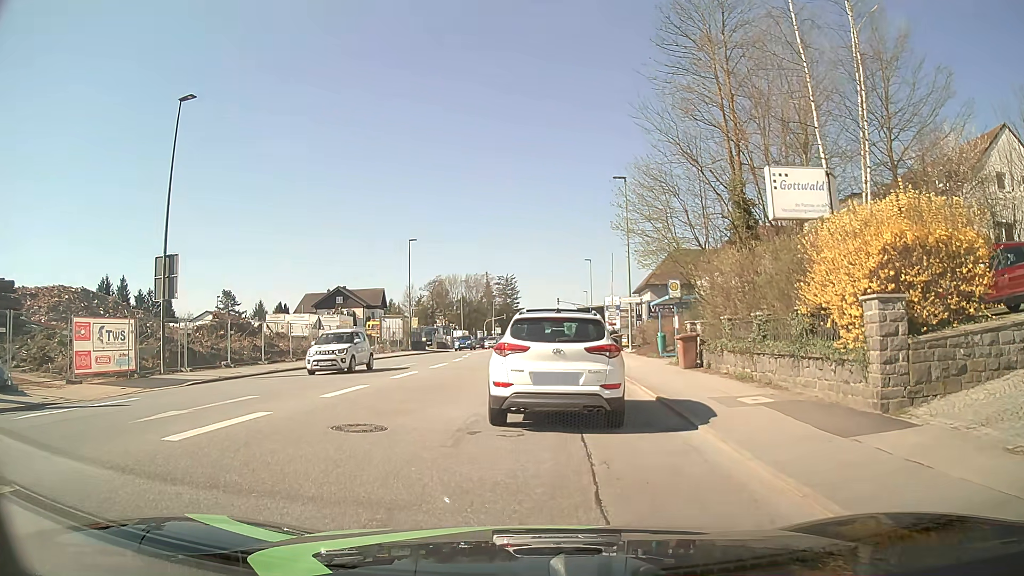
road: tertiary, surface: asphalt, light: Day
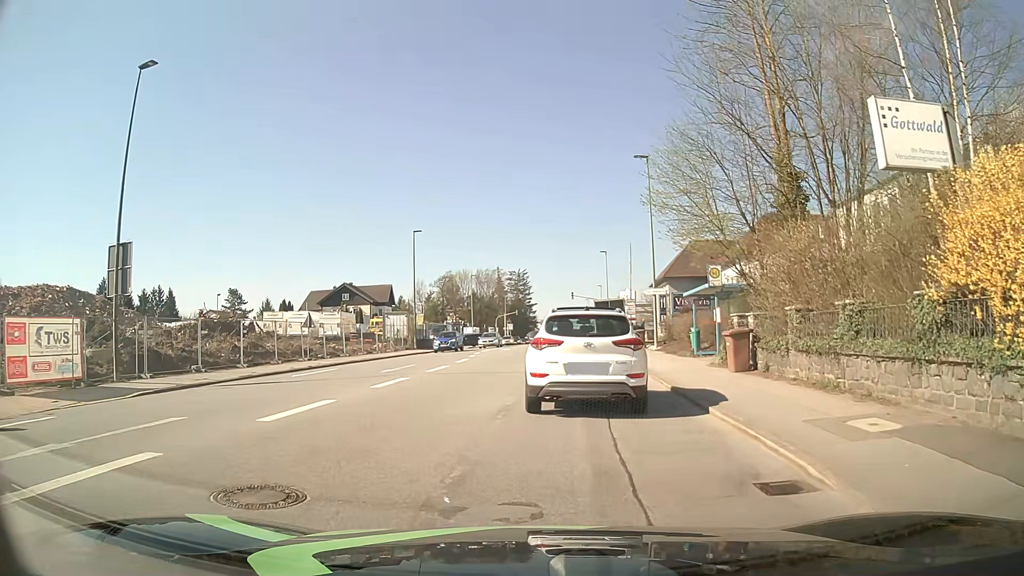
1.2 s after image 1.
(-0.1, +4.2) m; -1°
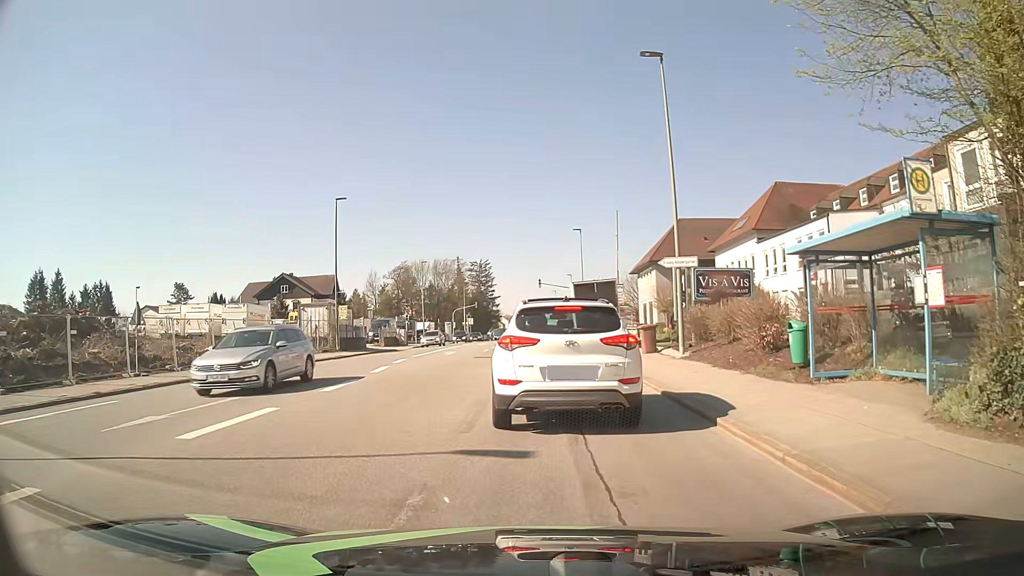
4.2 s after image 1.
(+0.4, +13.6) m; +3°
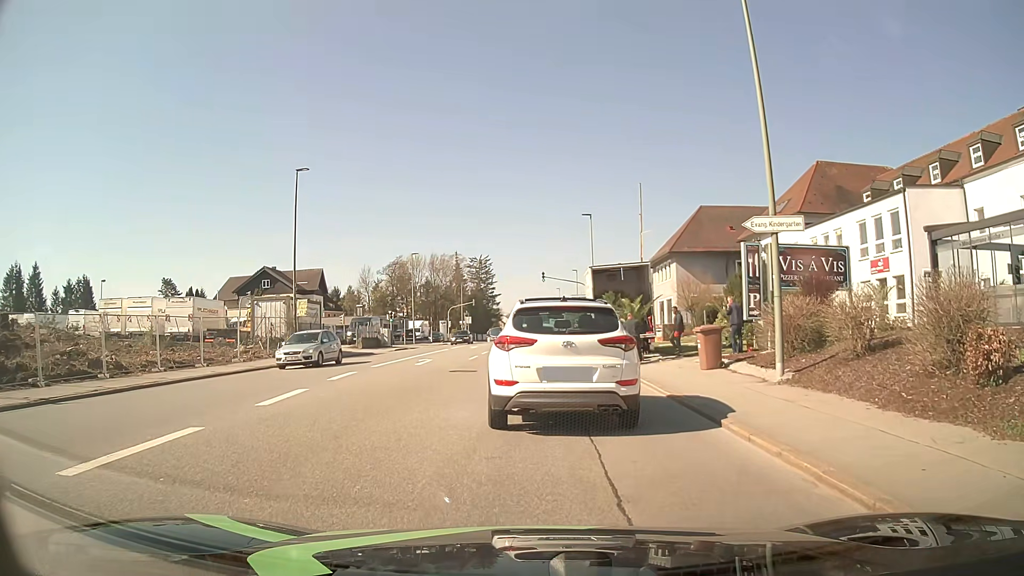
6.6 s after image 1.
(-0.1, +8.4) m; -1°
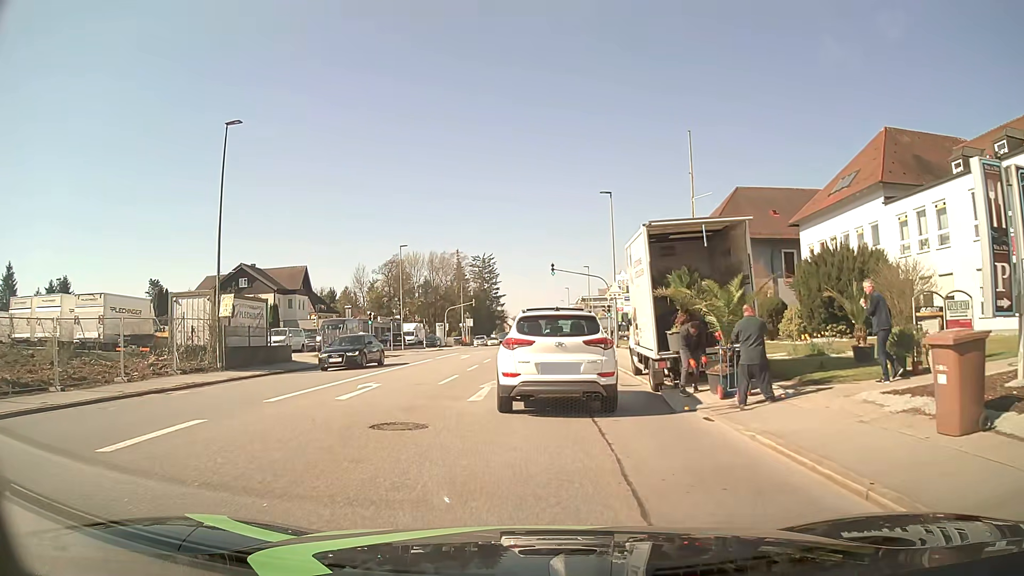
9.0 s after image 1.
(0.0, +10.5) m; 0°
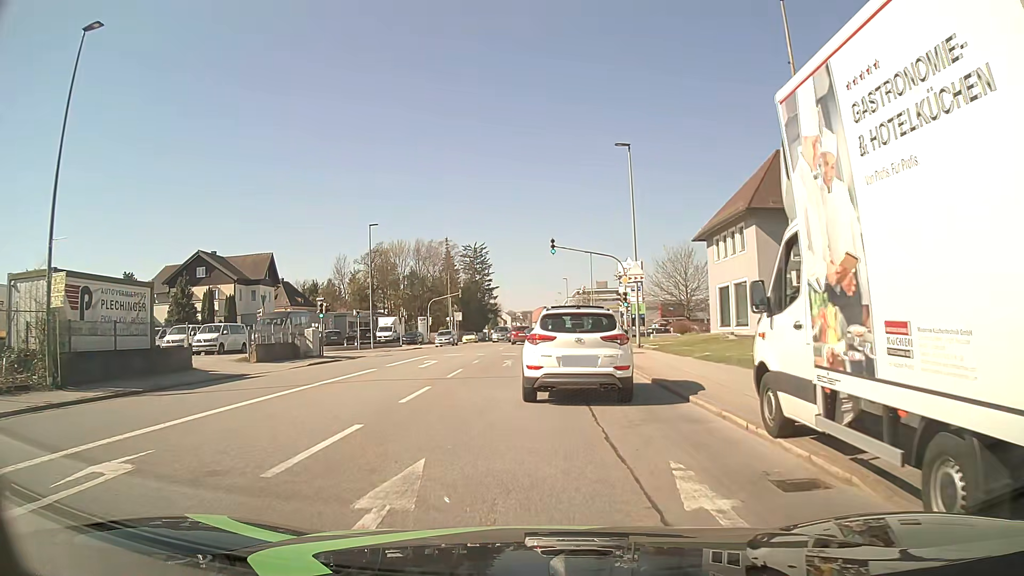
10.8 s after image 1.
(+0.1, +10.9) m; +1°
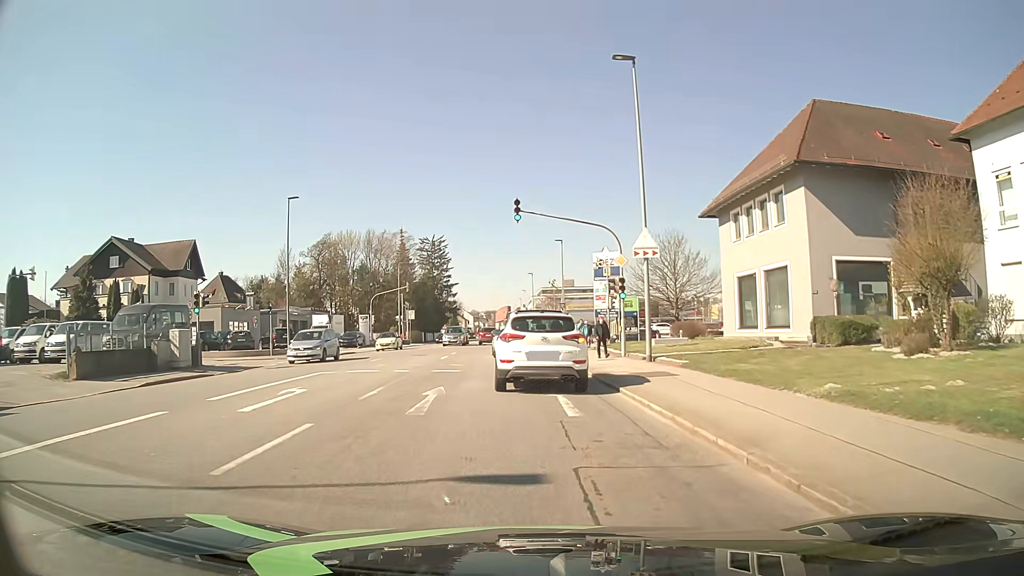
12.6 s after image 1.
(+0.3, +11.9) m; +3°
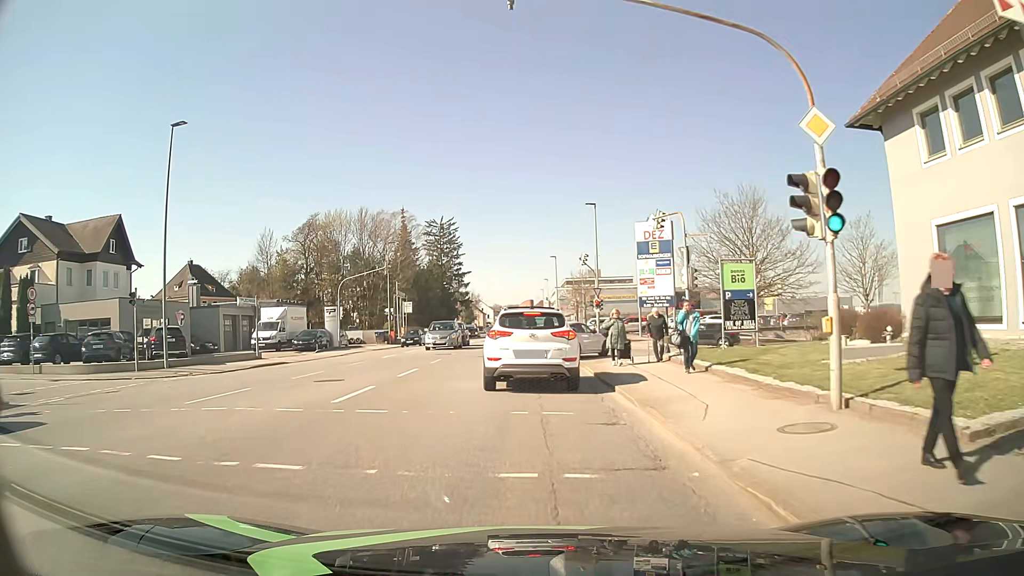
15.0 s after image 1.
(-0.1, +17.7) m; -2°
